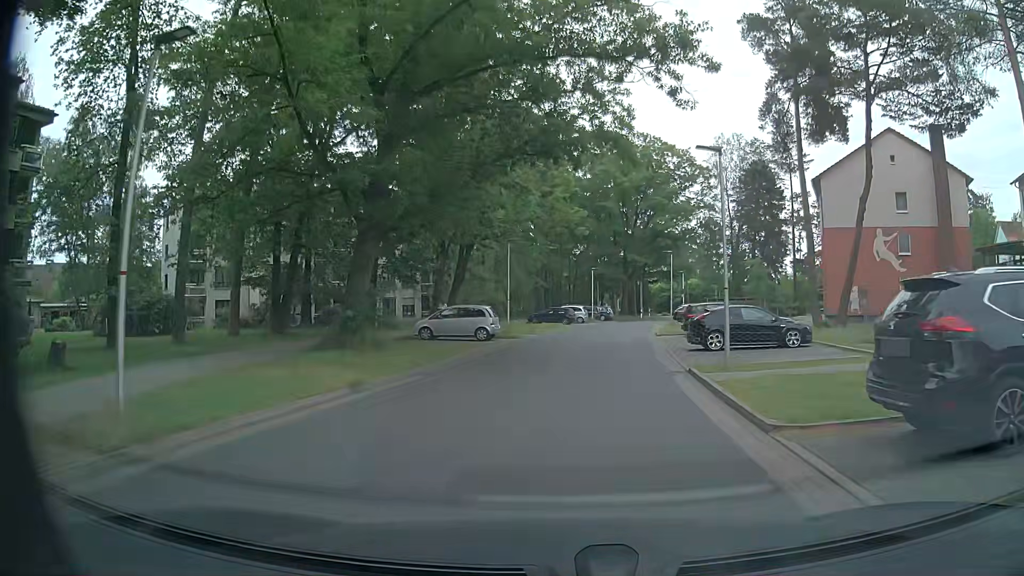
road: residential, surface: asphalt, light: Day
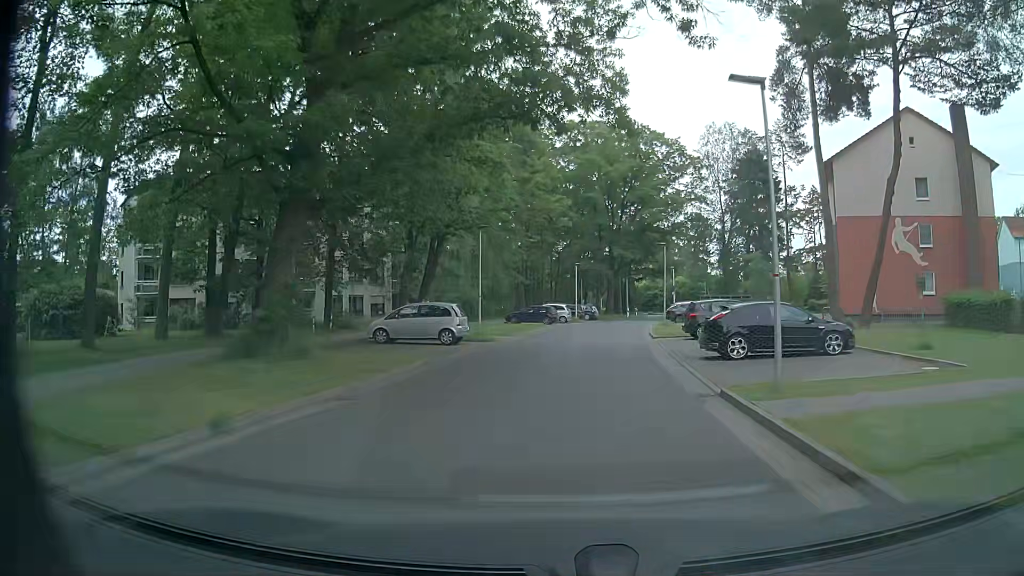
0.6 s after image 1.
(+0.1, +4.9) m; +1°
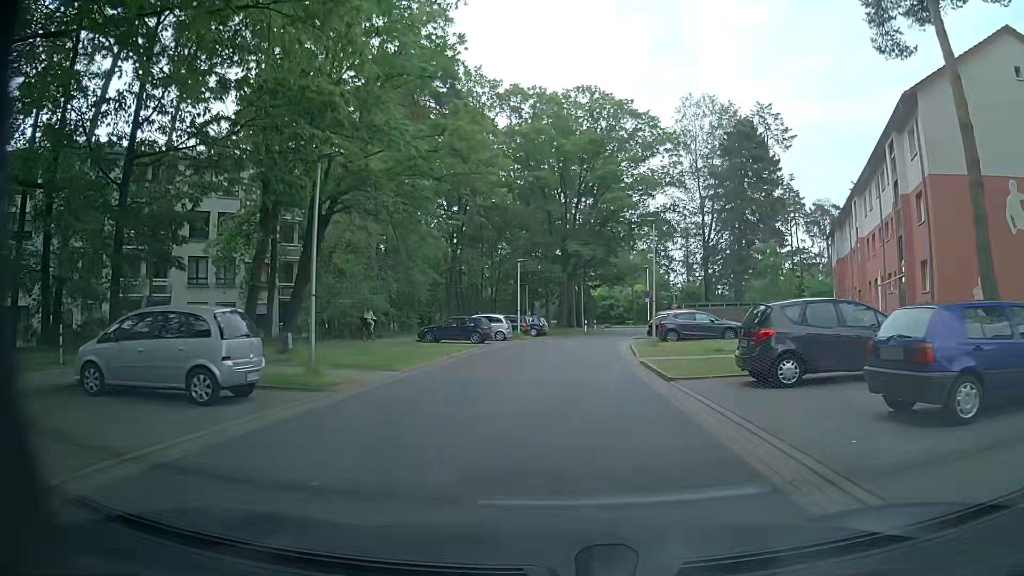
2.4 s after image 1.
(+0.7, +15.5) m; +5°
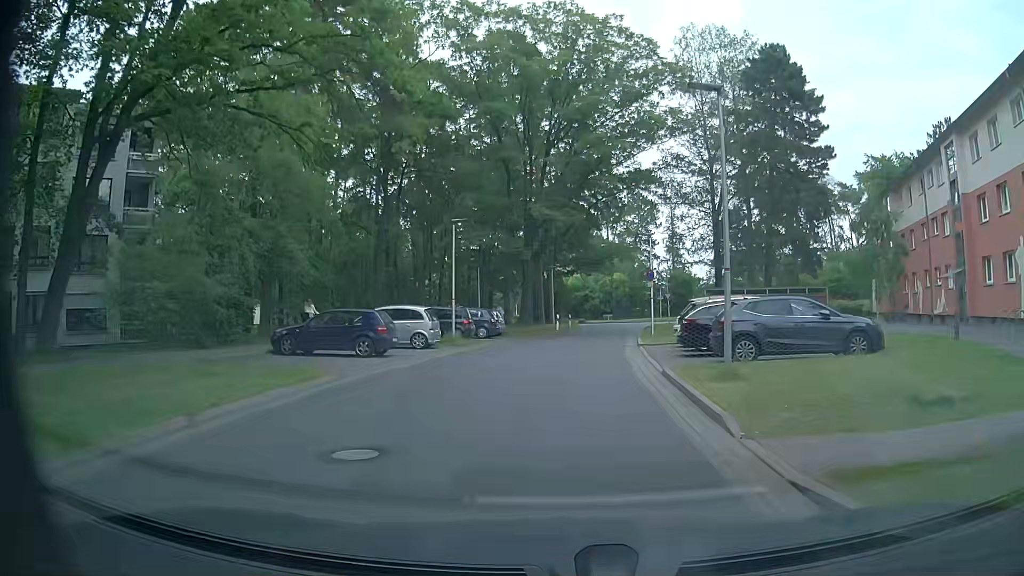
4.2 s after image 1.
(+0.4, +16.1) m; +2°
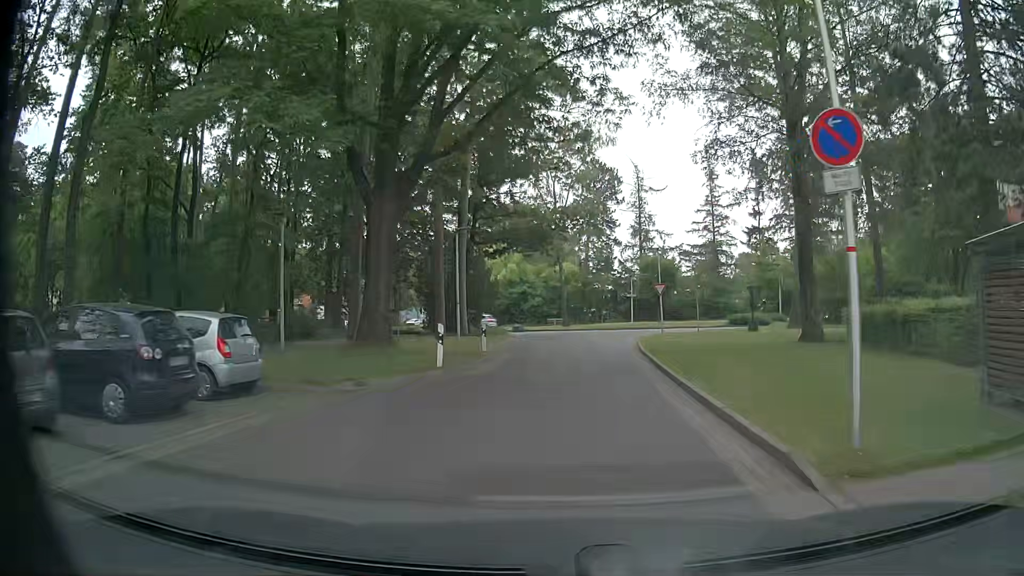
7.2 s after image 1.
(+1.4, +26.6) m; +6°
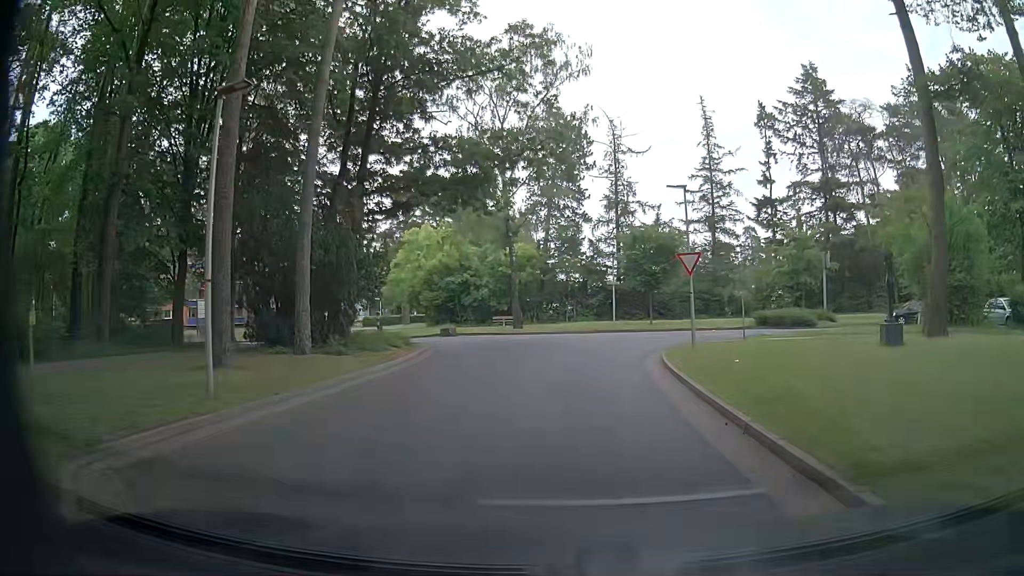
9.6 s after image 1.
(+0.5, +18.5) m; +4°
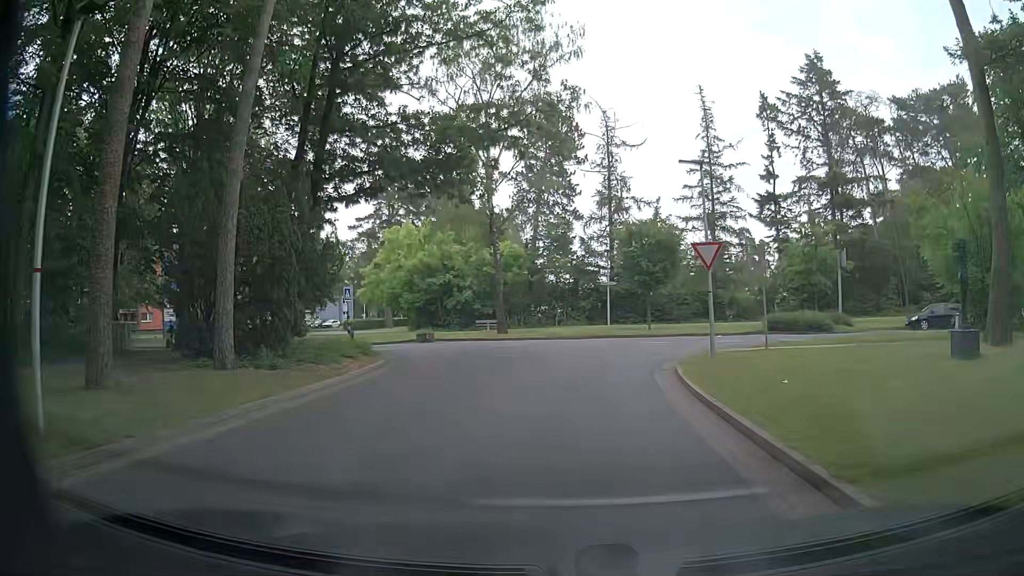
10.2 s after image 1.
(0.0, +4.0) m; -1°
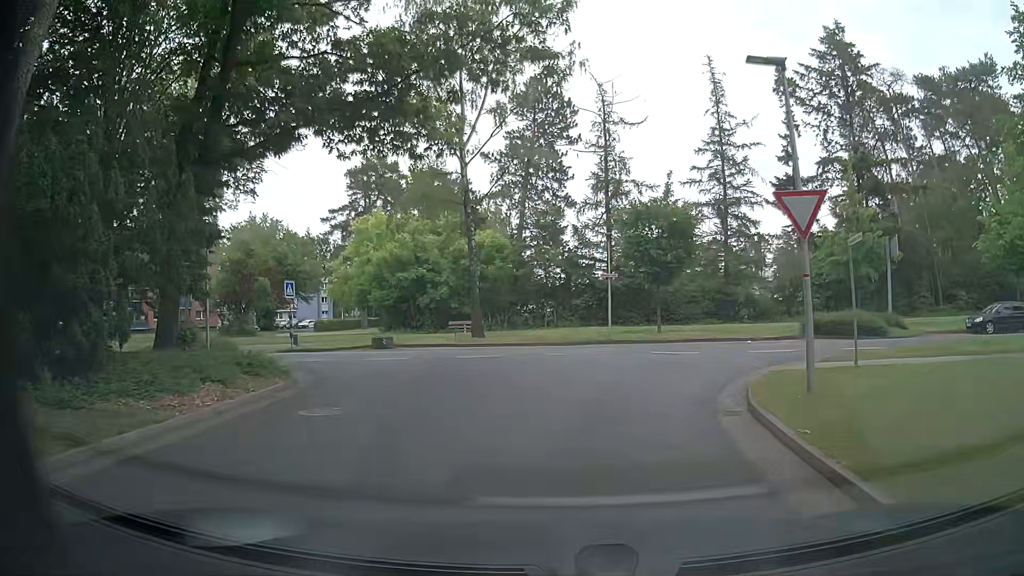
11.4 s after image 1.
(+0.2, +7.3) m; +3°
